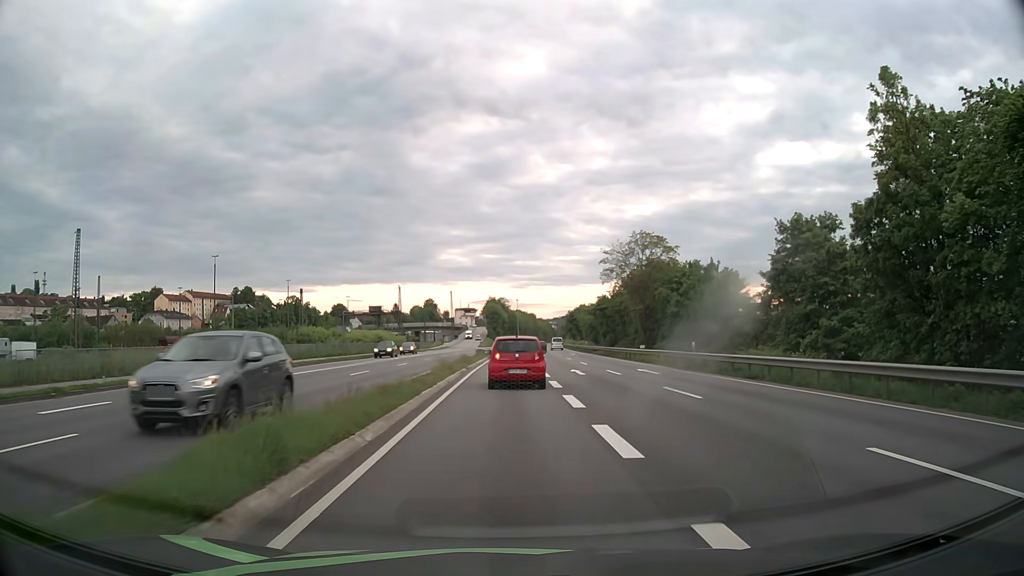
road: primary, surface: asphalt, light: Day
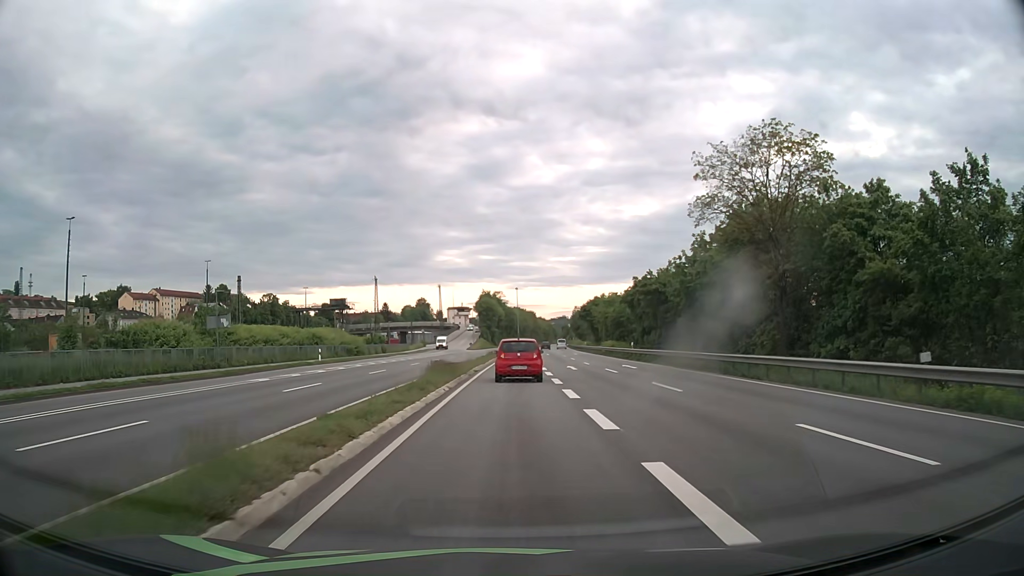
(0.0, +33.4) m; 0°
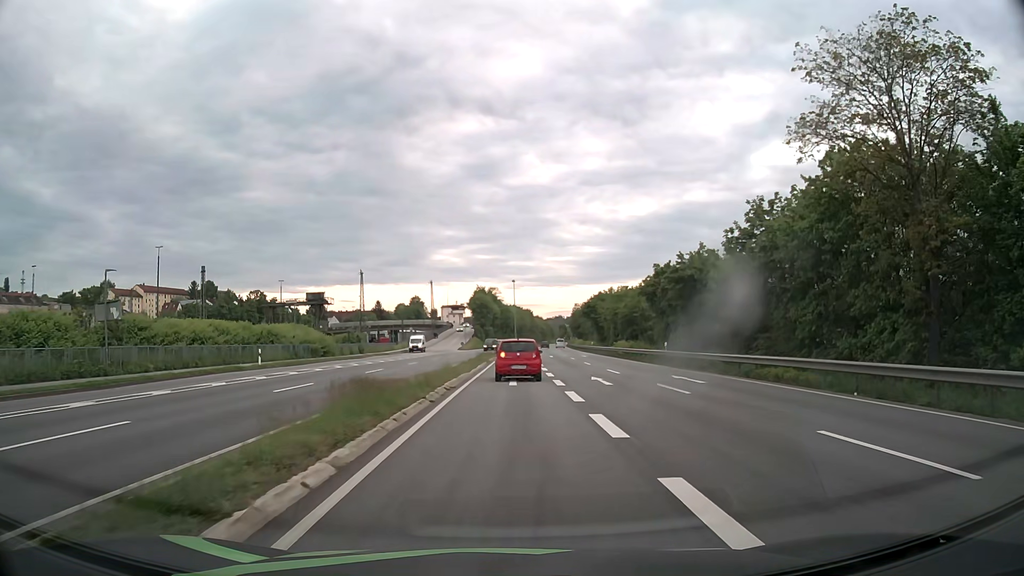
(0.0, +12.8) m; 0°
